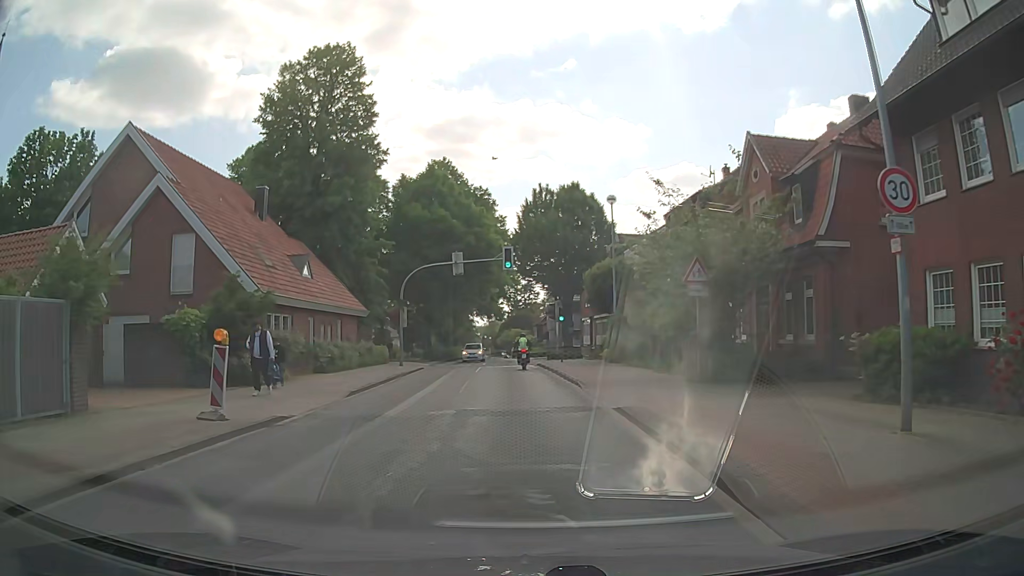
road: residential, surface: asphalt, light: Day
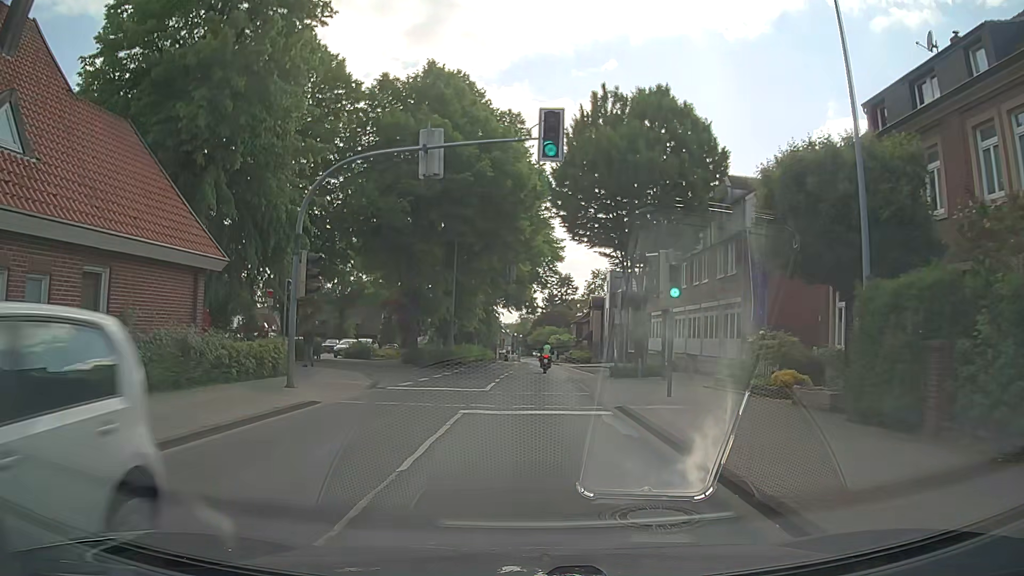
(-0.4, +23.1) m; -2°
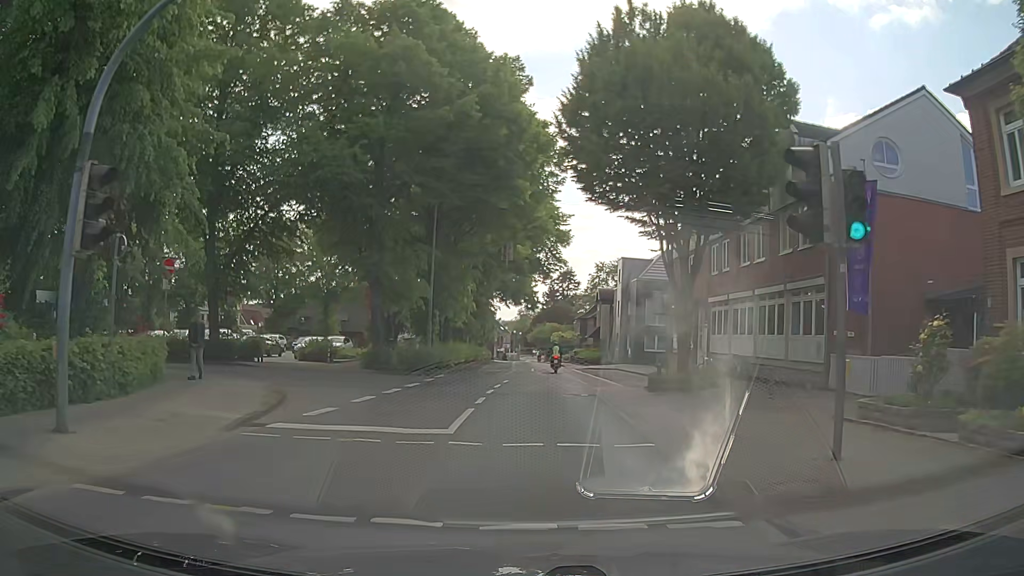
(-0.1, +9.3) m; 0°
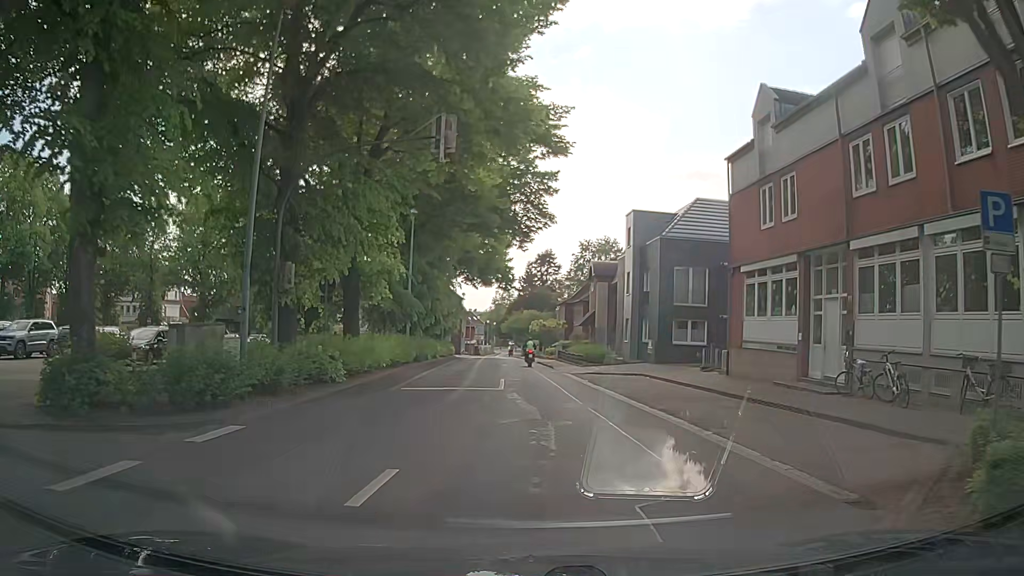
(+0.3, +19.0) m; +2°
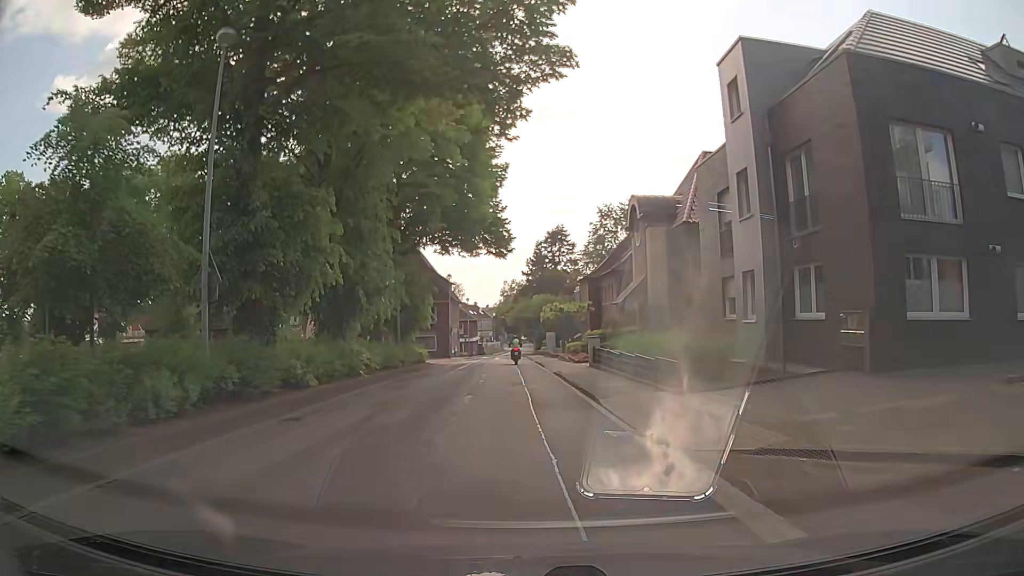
(+0.4, +24.5) m; -1°
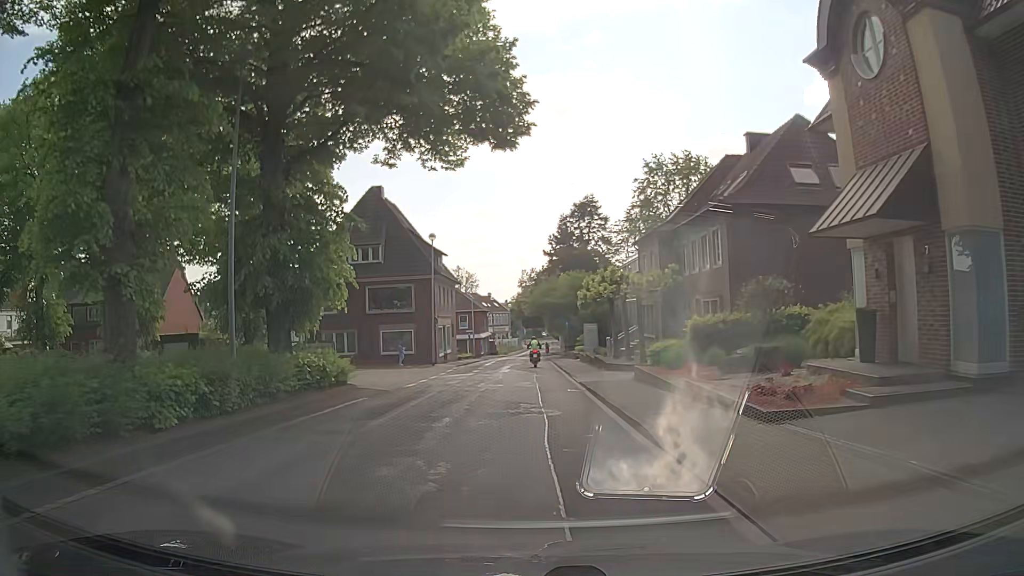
(-0.5, +25.4) m; -2°
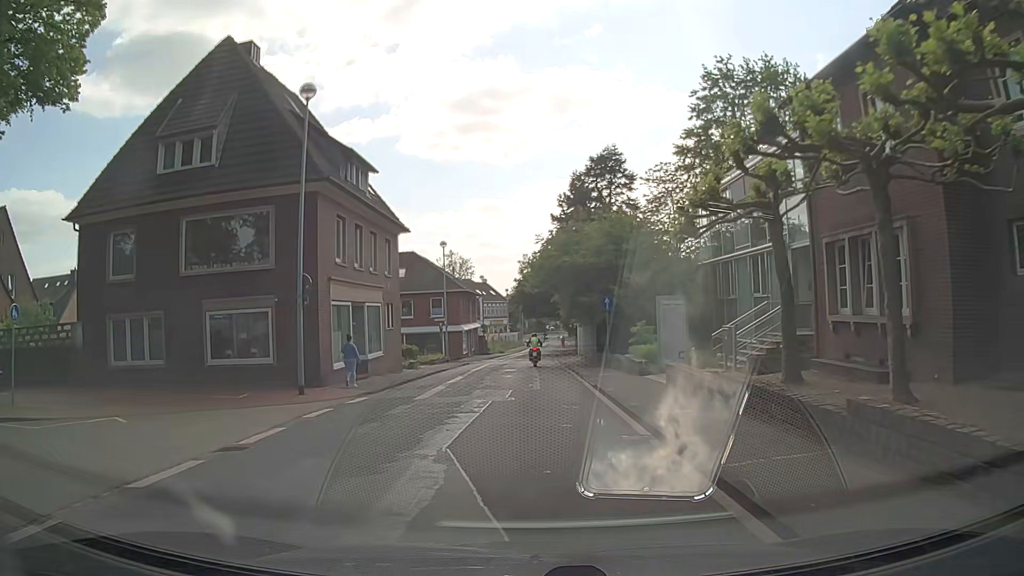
(-0.1, +26.4) m; 0°
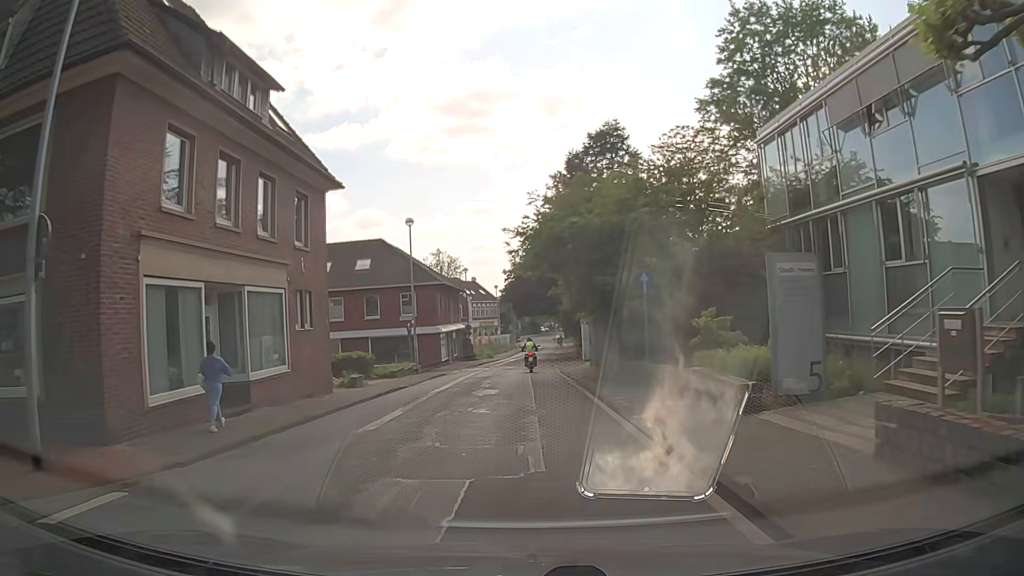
(+0.1, +10.7) m; 0°
(0, +10) (0, +20) (0, +30) (0, +40) (+1, +50) (+1, +60) (+2, +70) (+3, +80) (+3, +90) (+4, +100) m
